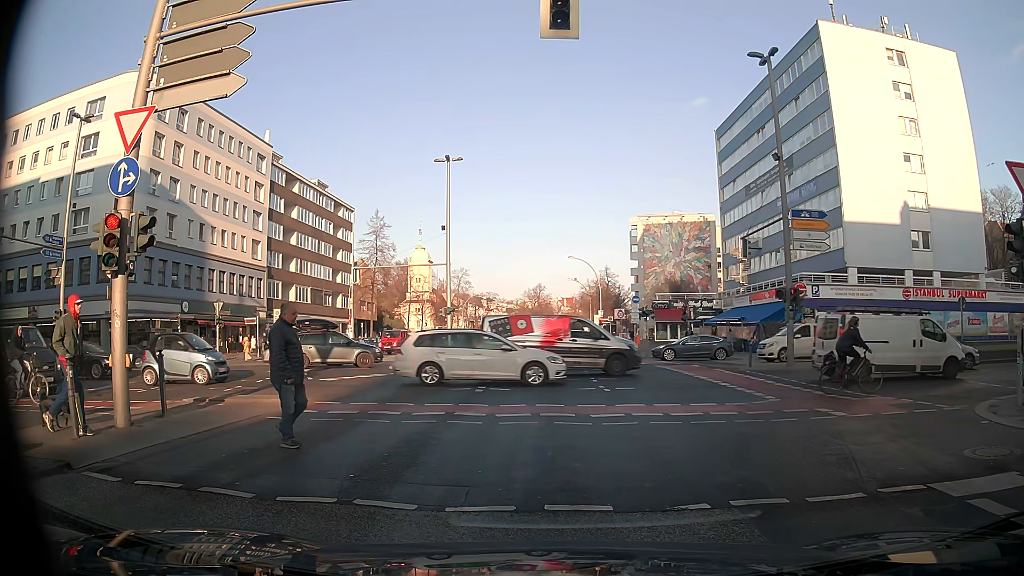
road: secondary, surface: asphalt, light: Day
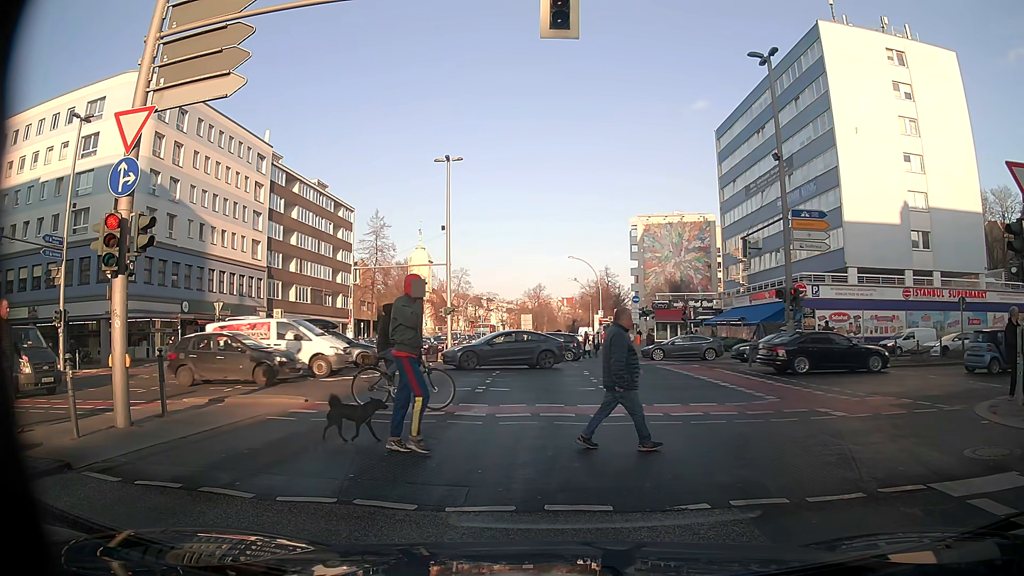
(0.0, 0.0) m; 0°
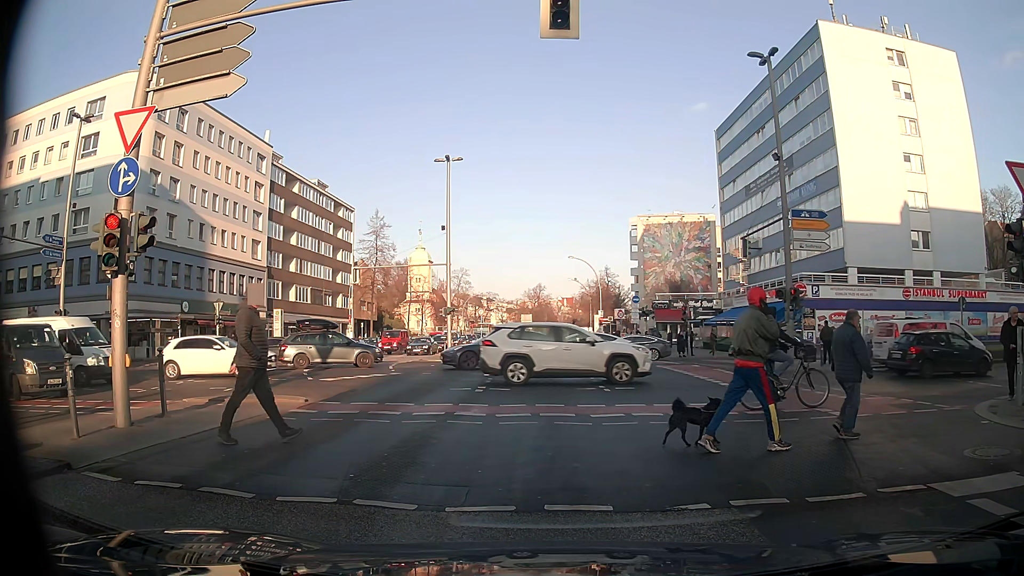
(0.0, 0.0) m; 0°
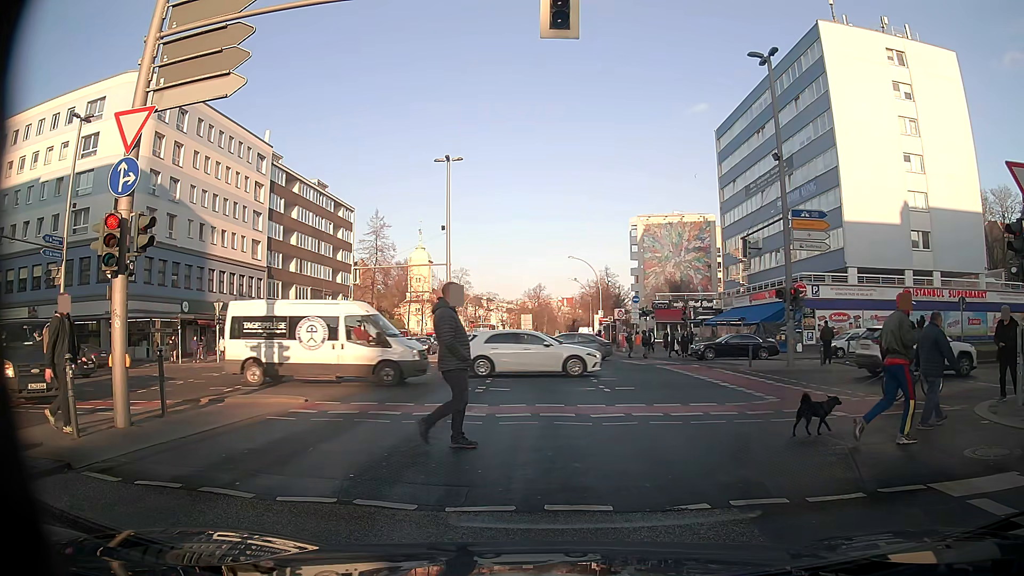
(0.0, 0.0) m; 0°
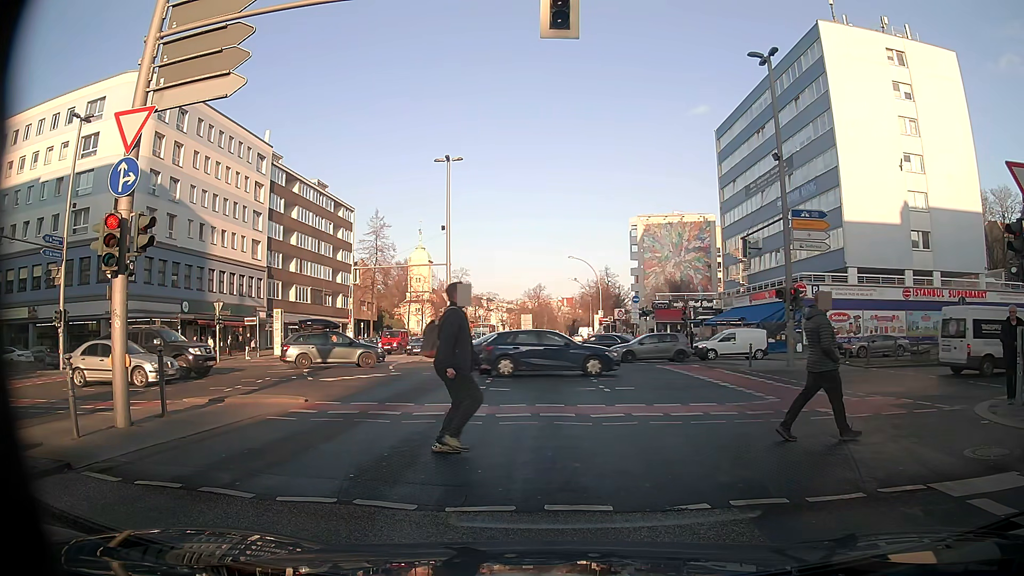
(0.0, 0.0) m; 0°
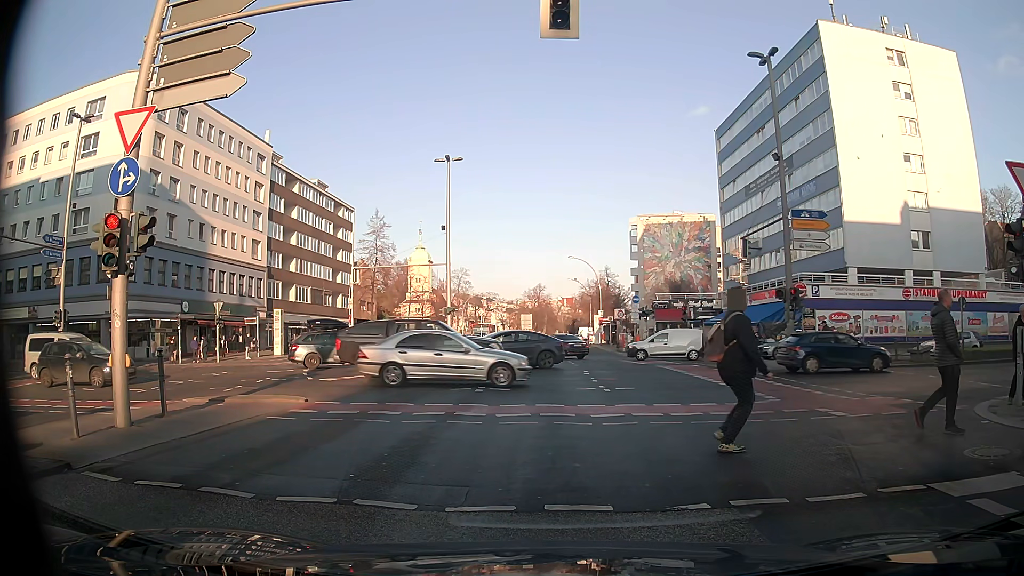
(0.0, 0.0) m; 0°
(0, +10) (0, +20) (0, +30) (0, +40) (0, +50) (0, +60) (0, +70) (0, +80) (0, +90) (+1, +100) m
